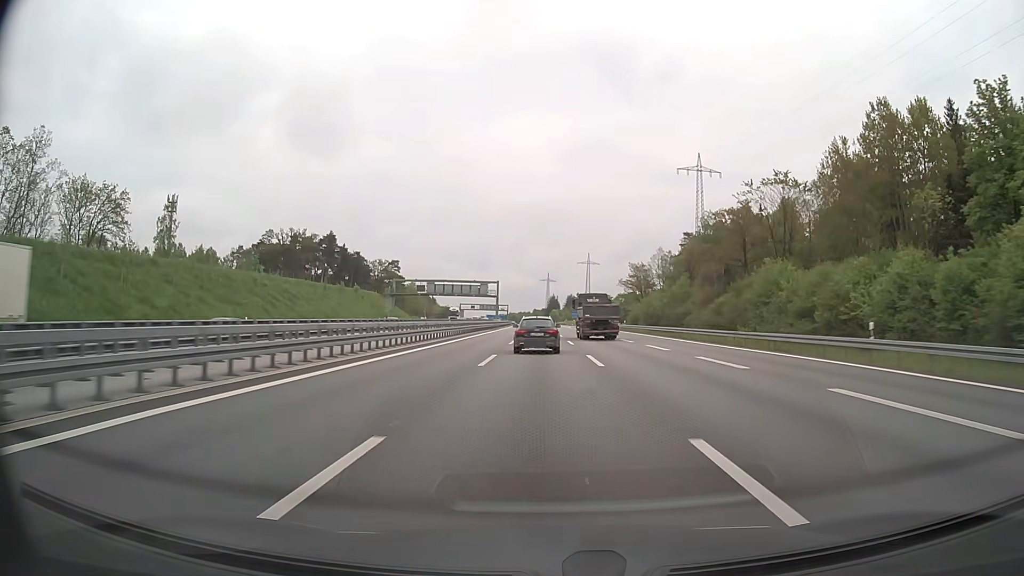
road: motorway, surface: asphalt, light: Day
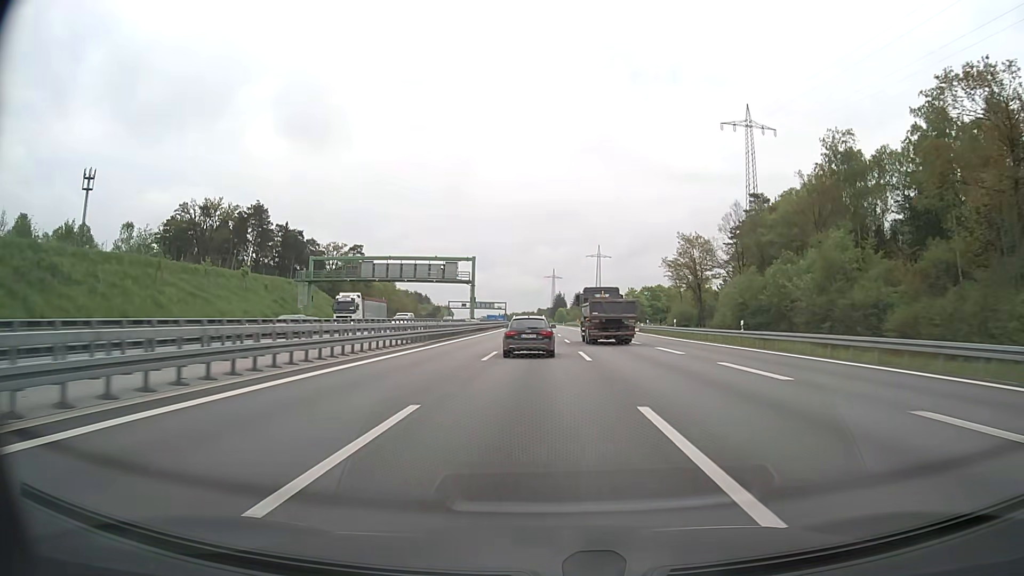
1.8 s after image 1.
(-0.1, +51.7) m; 0°
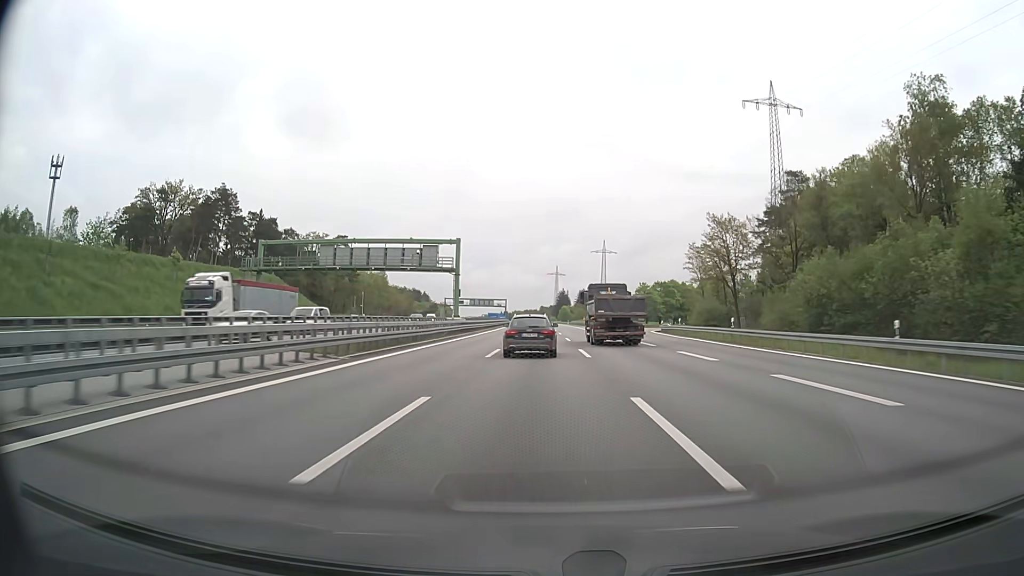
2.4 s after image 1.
(0.0, +17.0) m; 0°
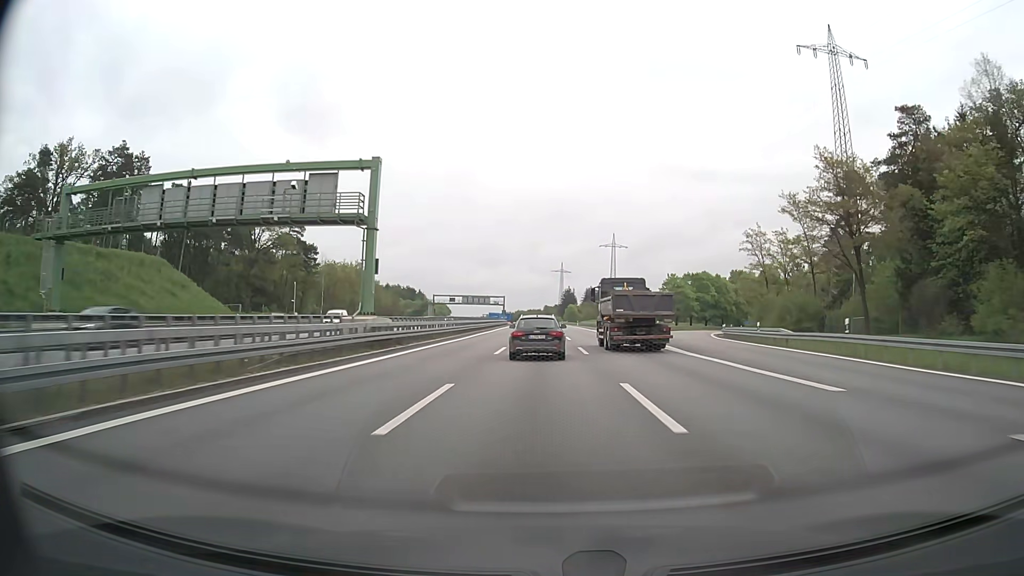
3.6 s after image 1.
(-0.1, +33.6) m; 0°
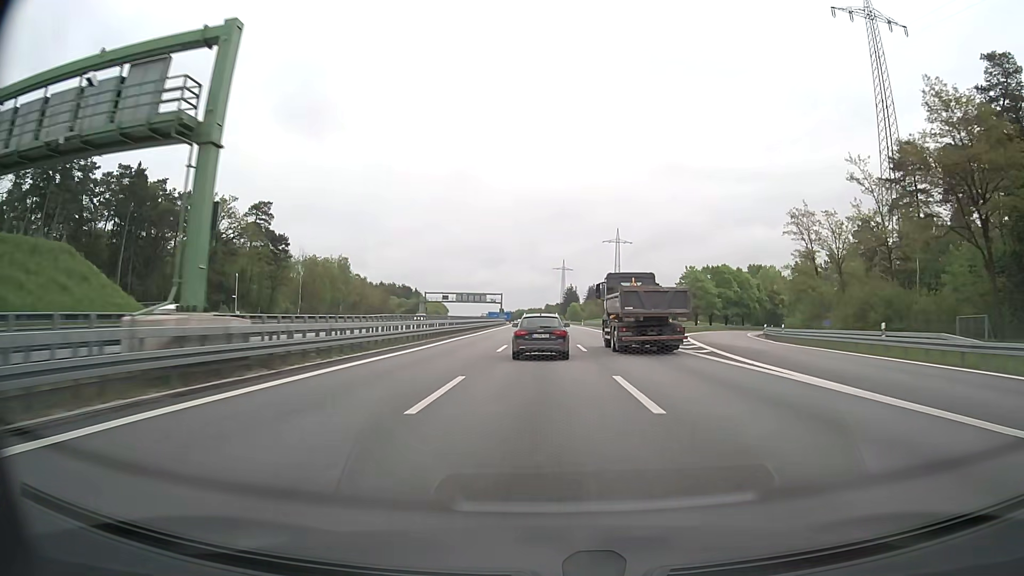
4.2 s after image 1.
(0.0, +16.7) m; 0°
